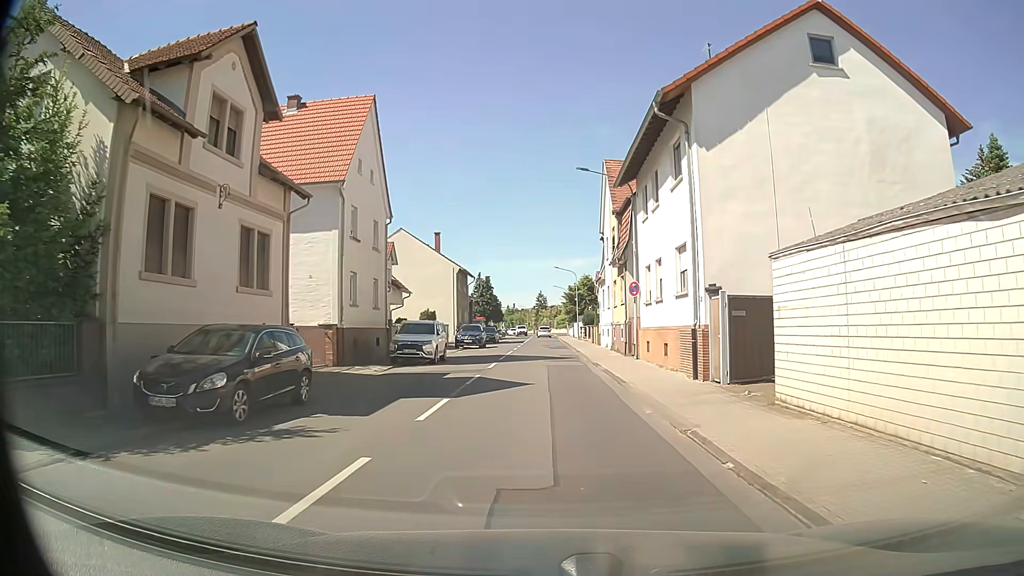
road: tertiary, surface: asphalt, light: Day
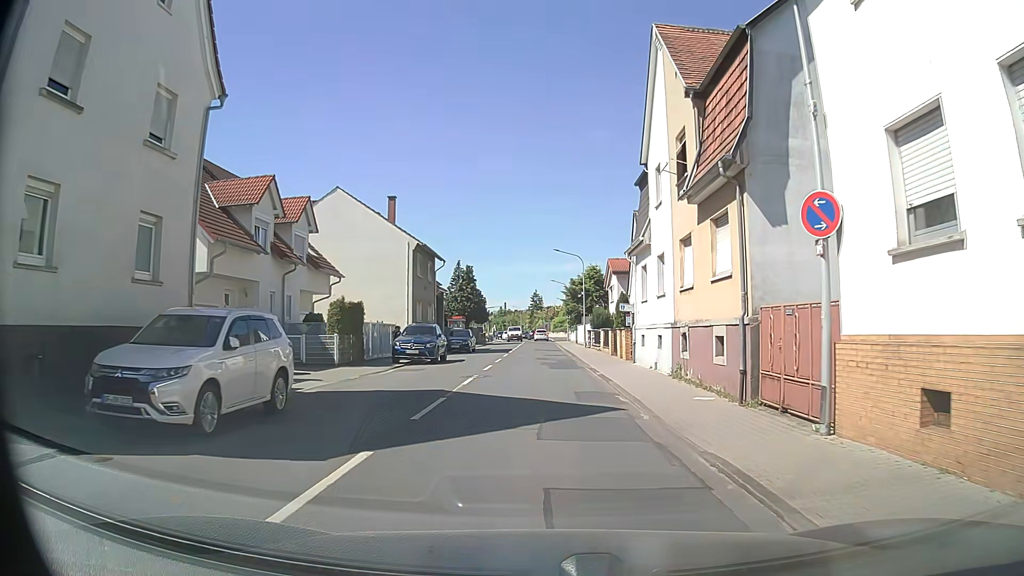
(-0.2, +18.1) m; 0°
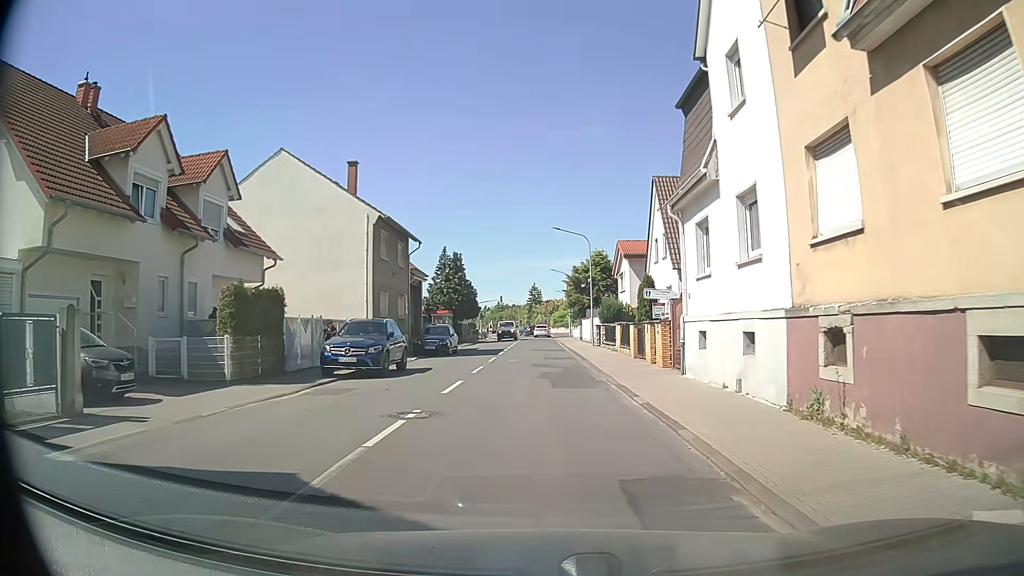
(0.0, +9.1) m; -1°
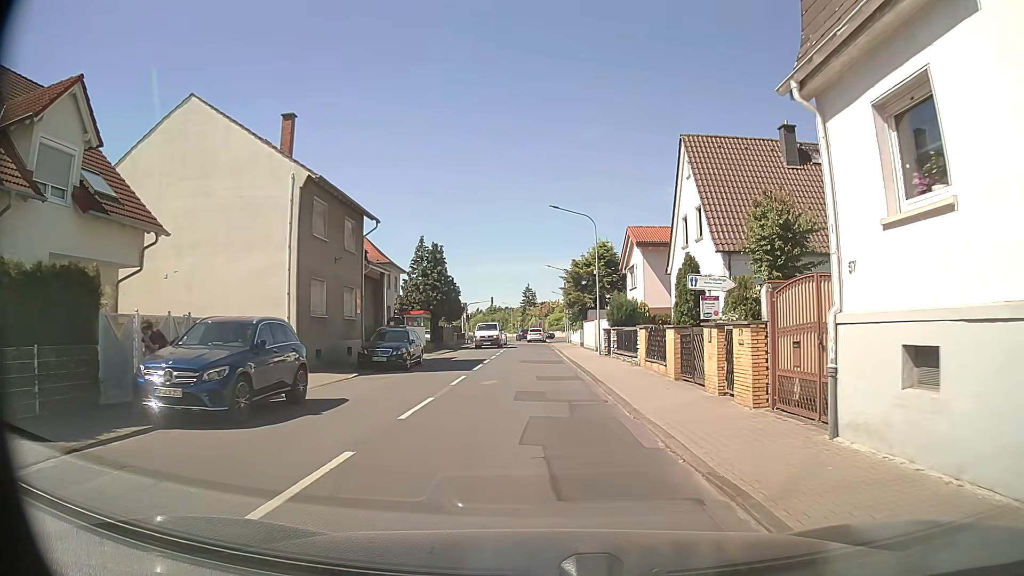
(0.0, +9.1) m; +1°
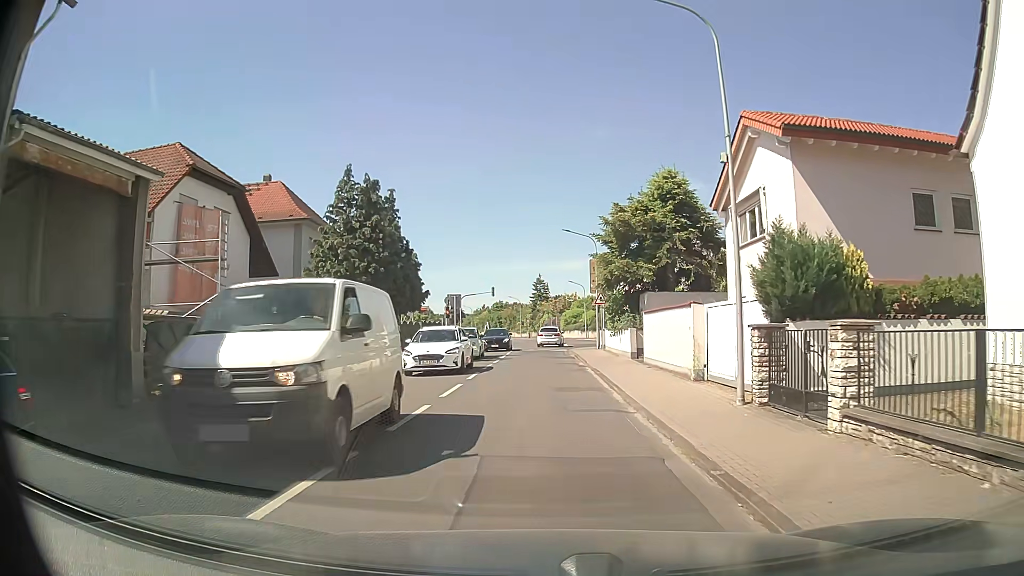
(-0.1, +23.2) m; 0°
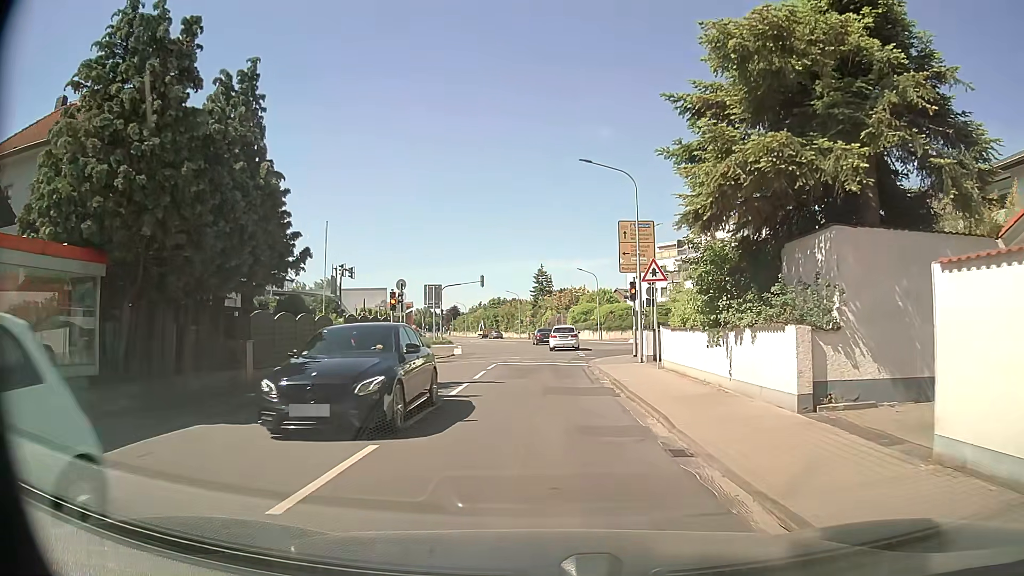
(-0.3, +17.9) m; -1°
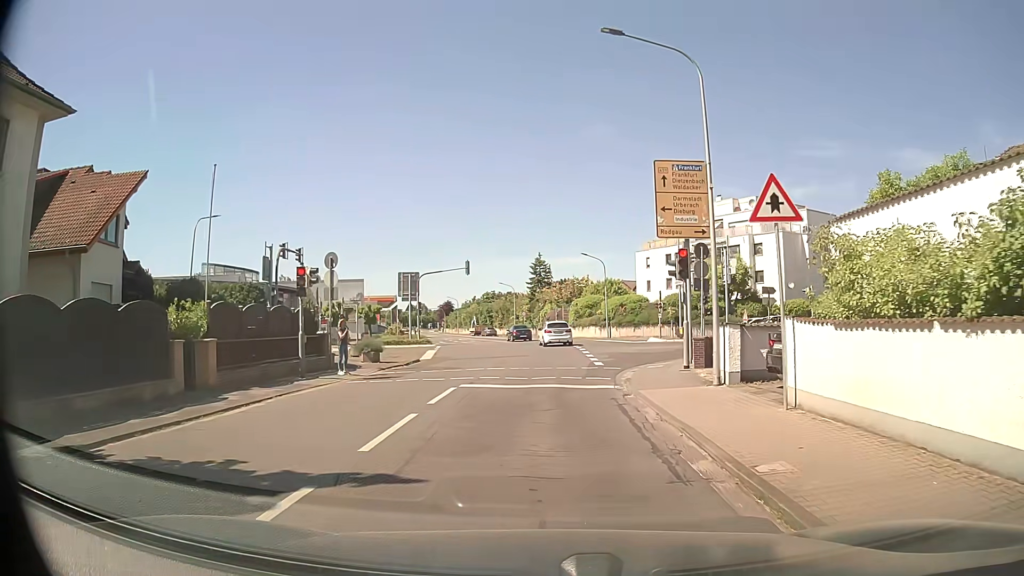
(+0.1, +11.1) m; 0°
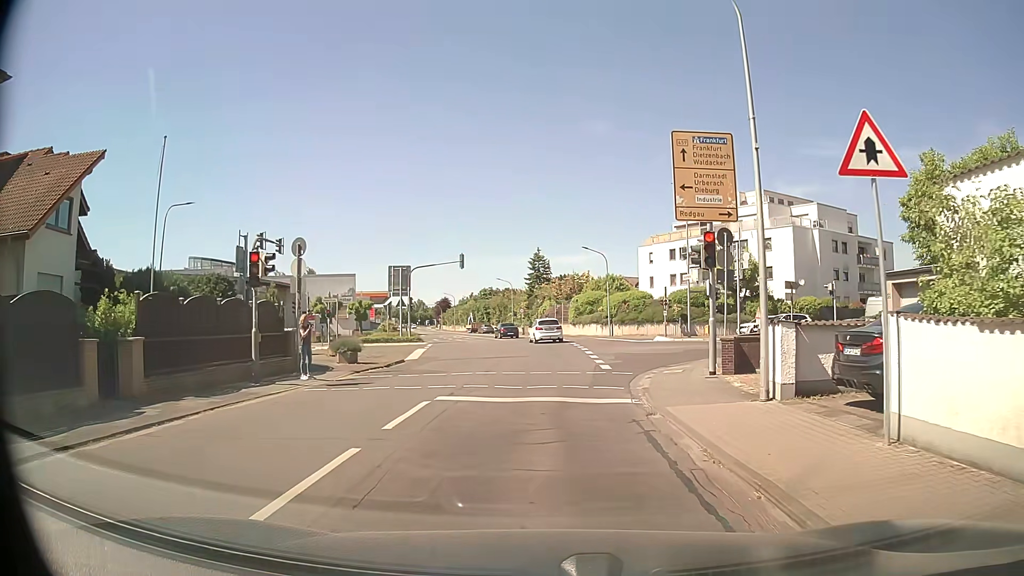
(+0.1, +3.0) m; +1°
(0, +10) (0, +20) (0, +30) (0, +40) (-1, +50) (-2, +60) (-5, +70) (-7, +79) (-10, +89) (-13, +99) m
